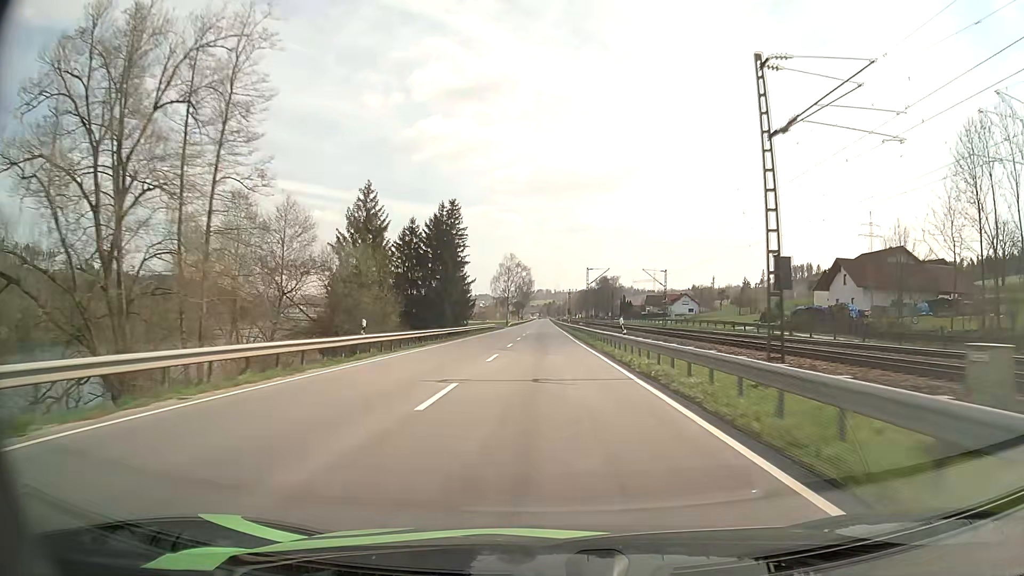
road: primary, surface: asphalt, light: Day
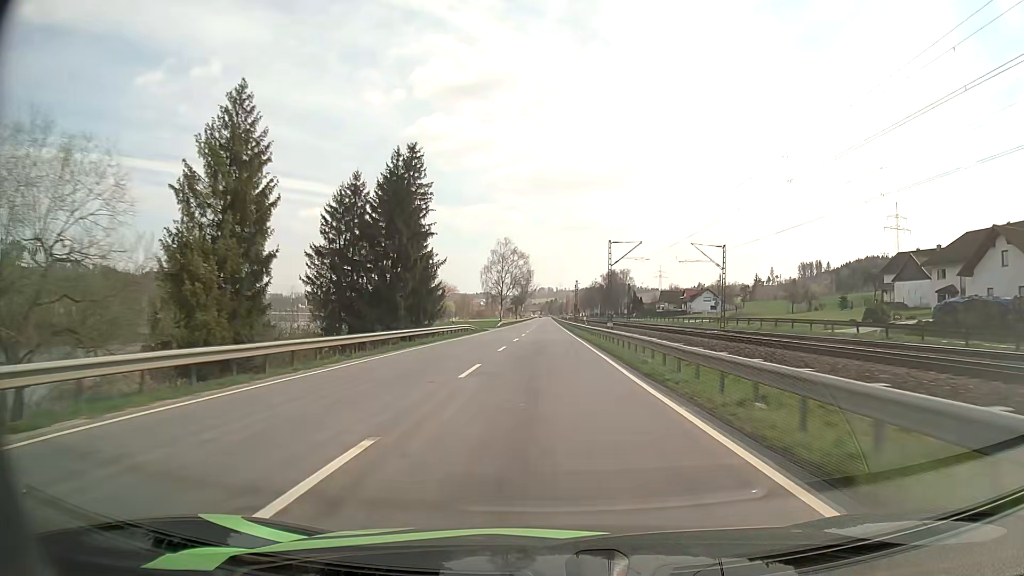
(-0.1, +31.0) m; 0°
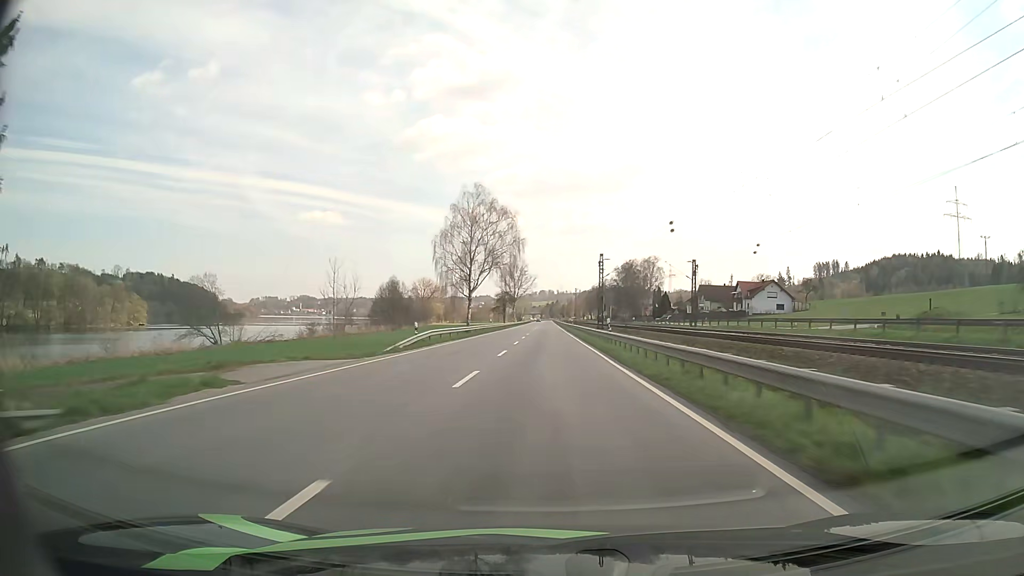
(0.0, +62.4) m; 0°
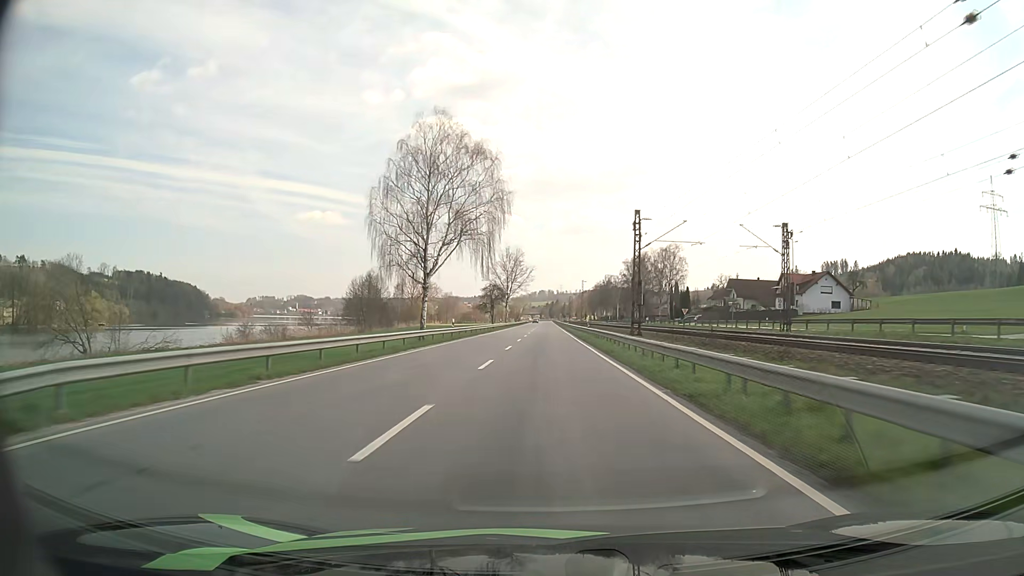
(0.0, +31.3) m; 0°
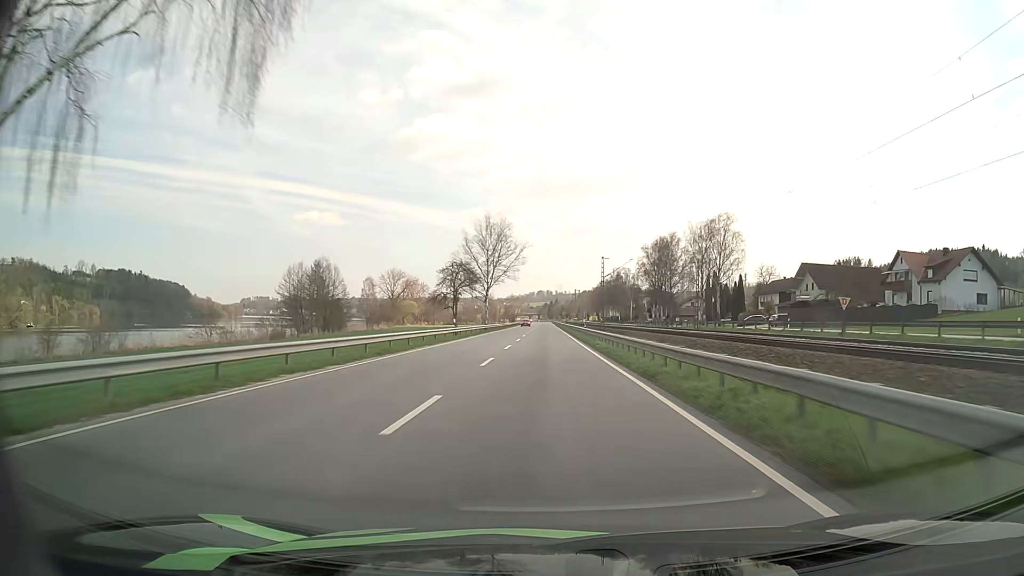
(+0.1, +46.8) m; 0°
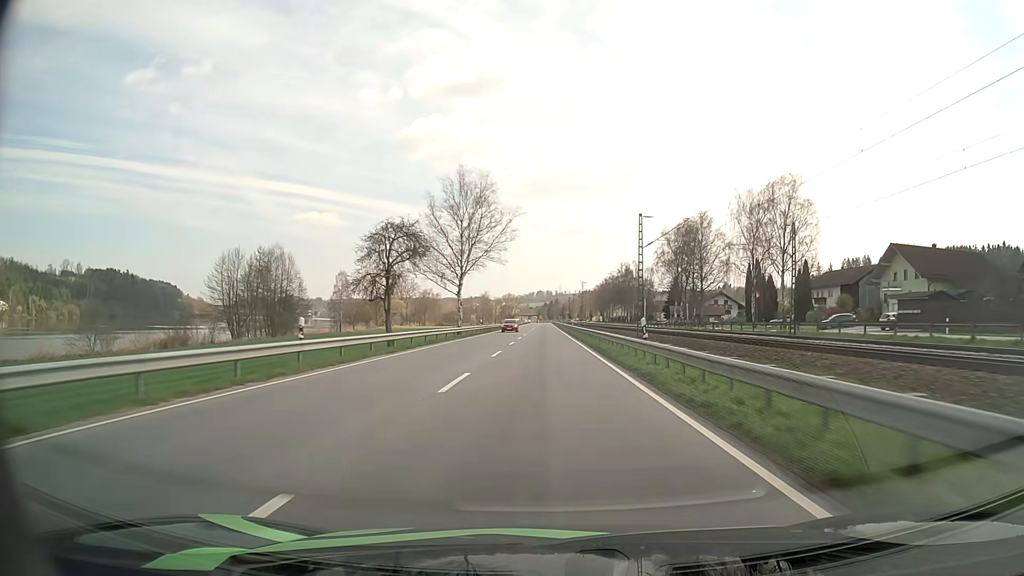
(-0.1, +31.2) m; 0°
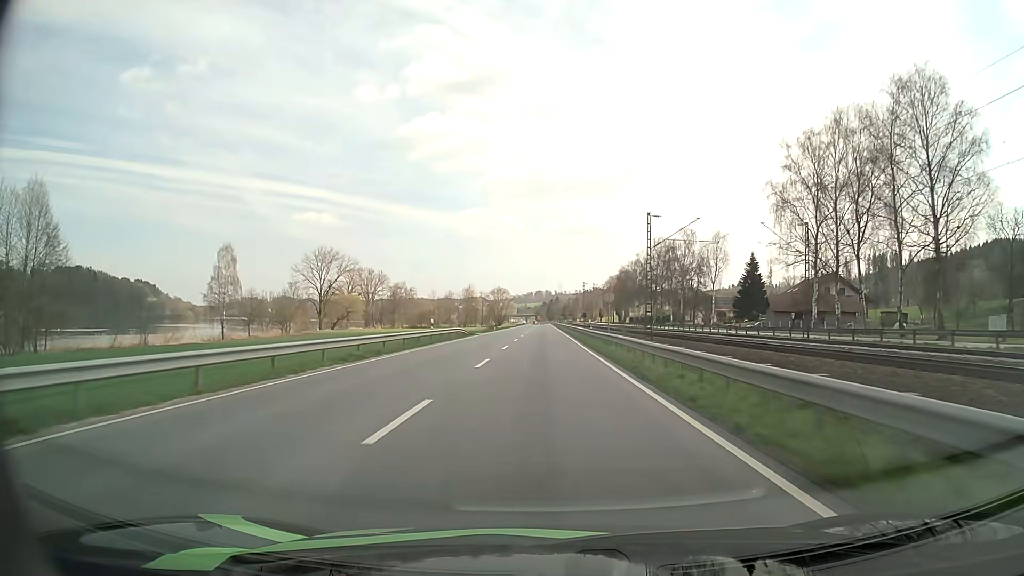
(-0.2, +78.3) m; 0°
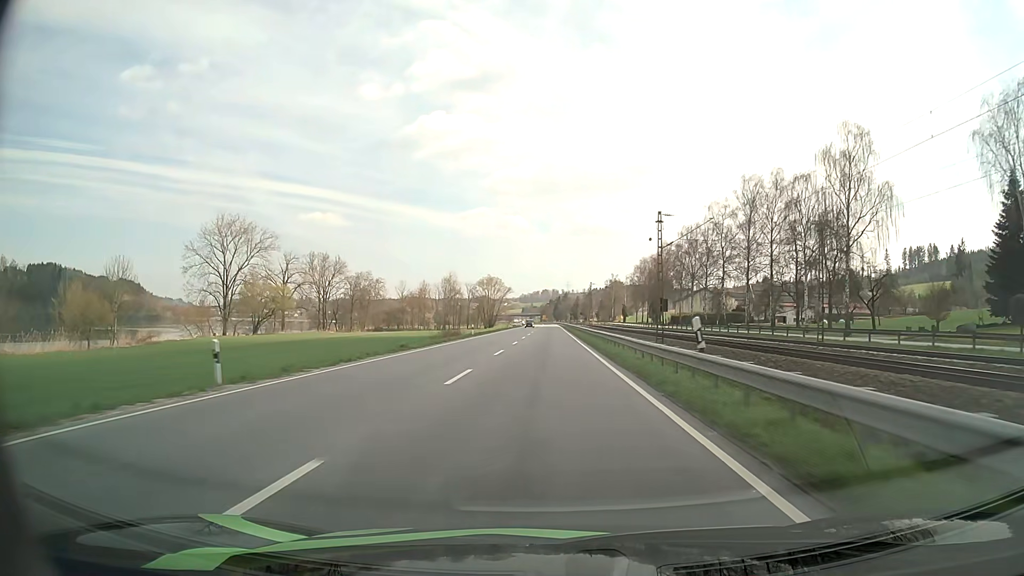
(-0.1, +77.6) m; -1°
(0, +10) (0, +20) (0, +30) (0, +40) (0, +50) (0, +60) (0, +70) (0, +80) (0, +90) (0, +100) m
